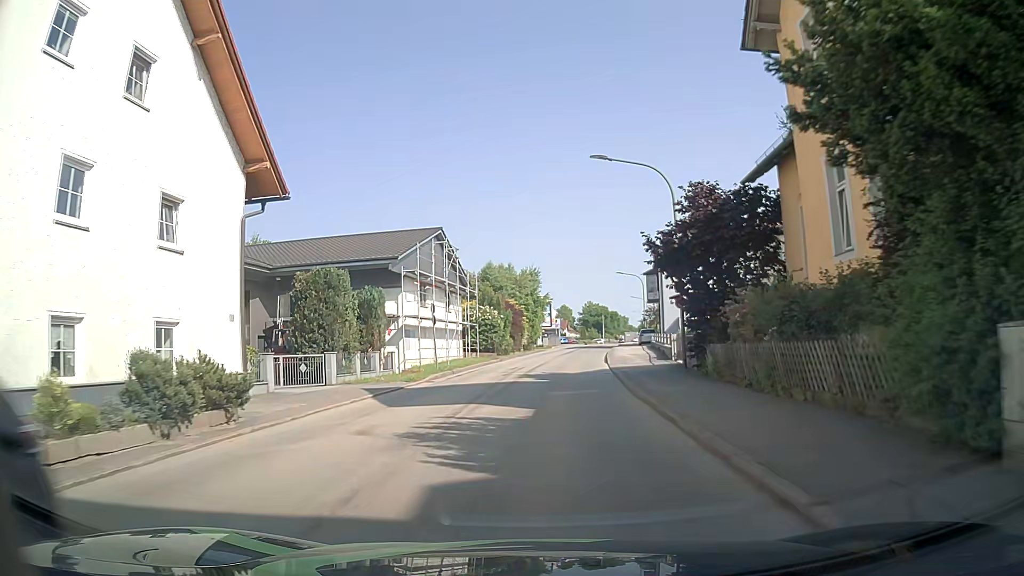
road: unclassified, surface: asphalt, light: Day
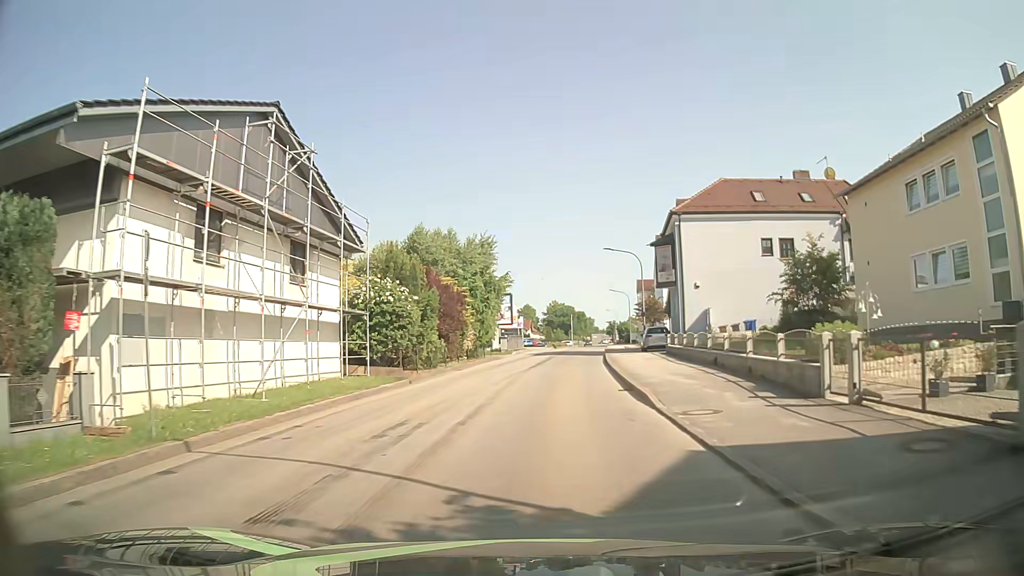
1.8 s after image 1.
(+0.5, +20.3) m; +3°
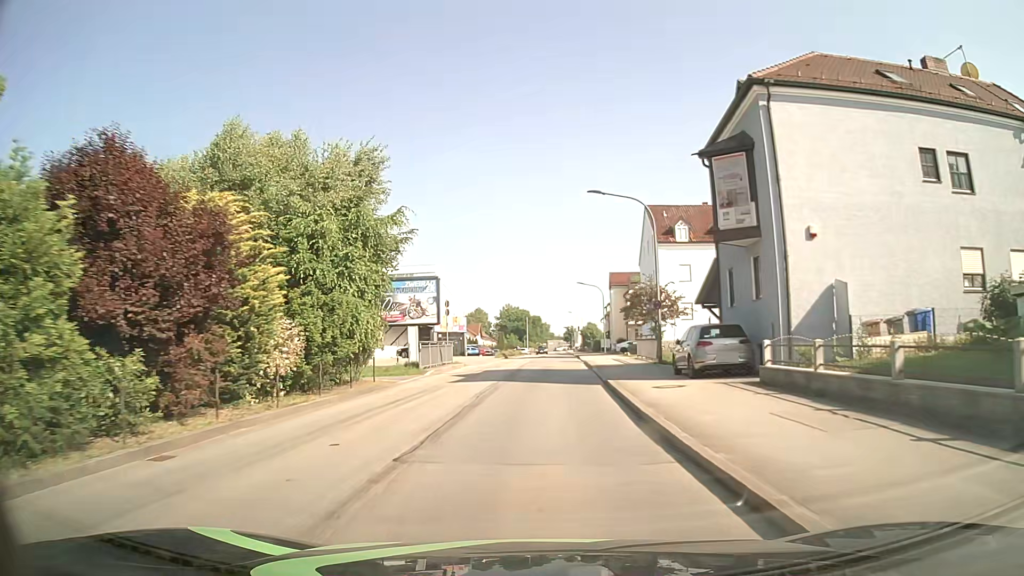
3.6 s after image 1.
(+0.8, +21.3) m; +3°
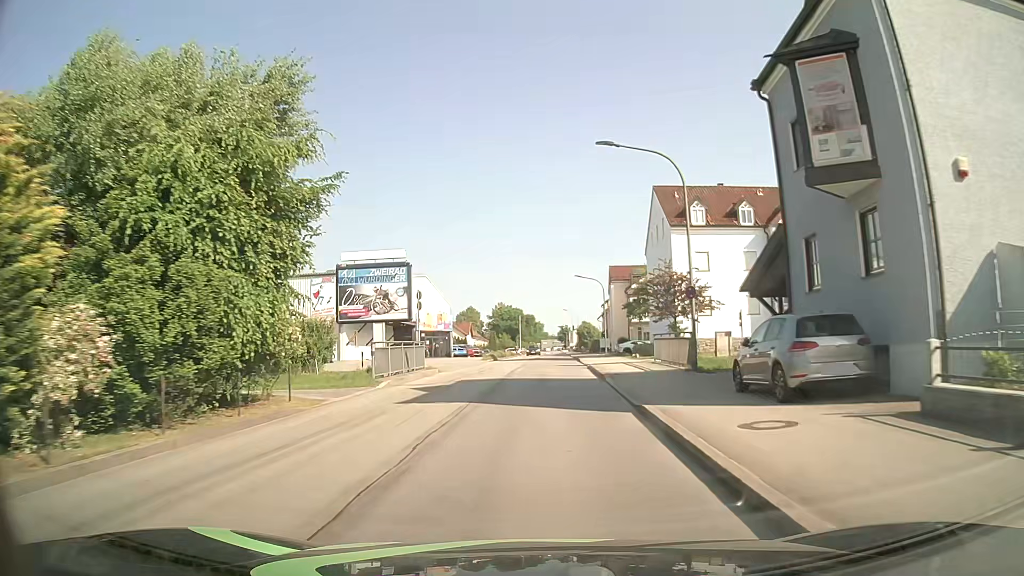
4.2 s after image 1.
(+0.1, +7.2) m; +1°
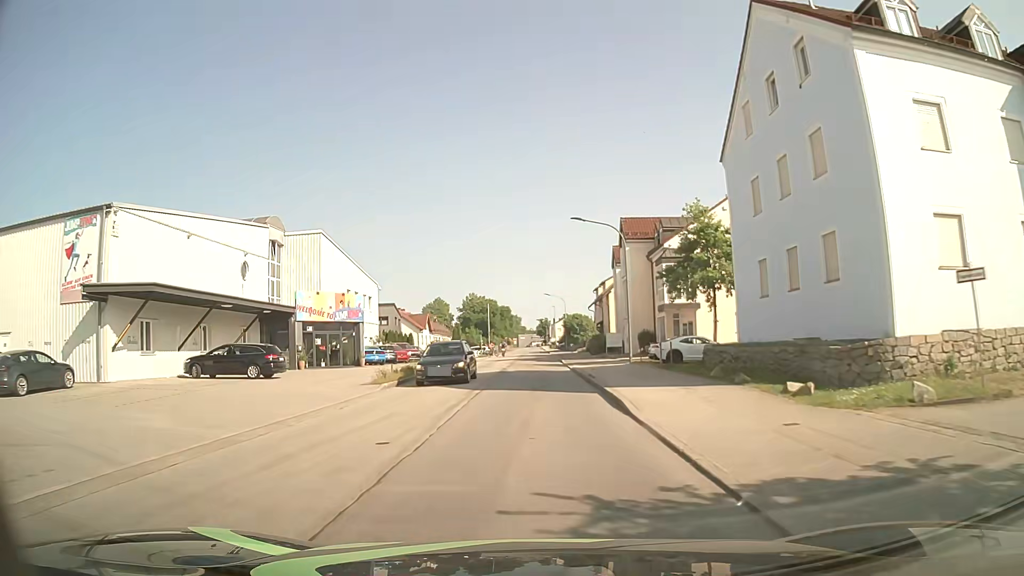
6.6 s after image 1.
(+0.5, +29.1) m; +2°
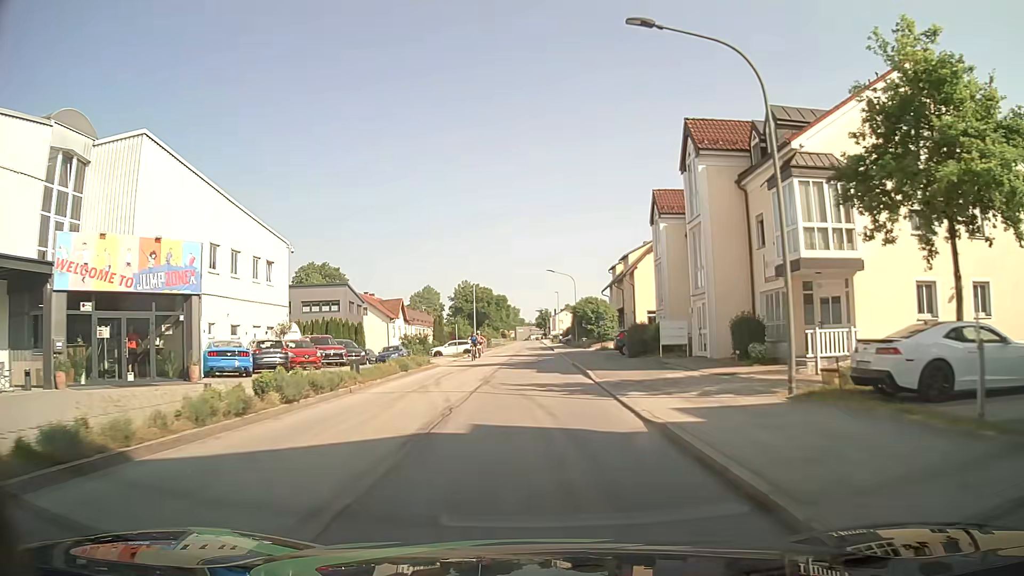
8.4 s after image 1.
(-0.1, +21.9) m; 0°
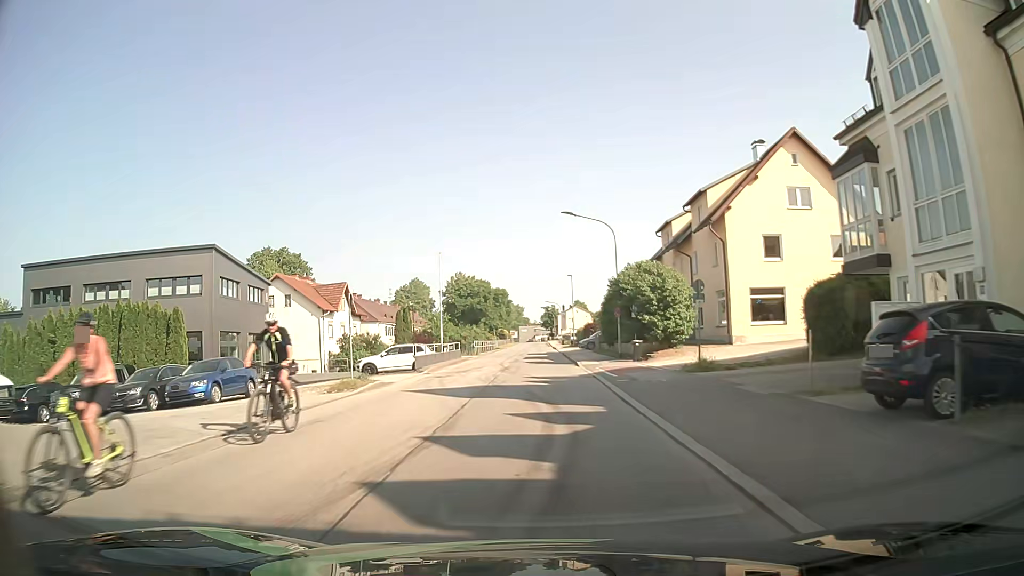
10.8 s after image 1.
(-0.1, +29.6) m; 0°
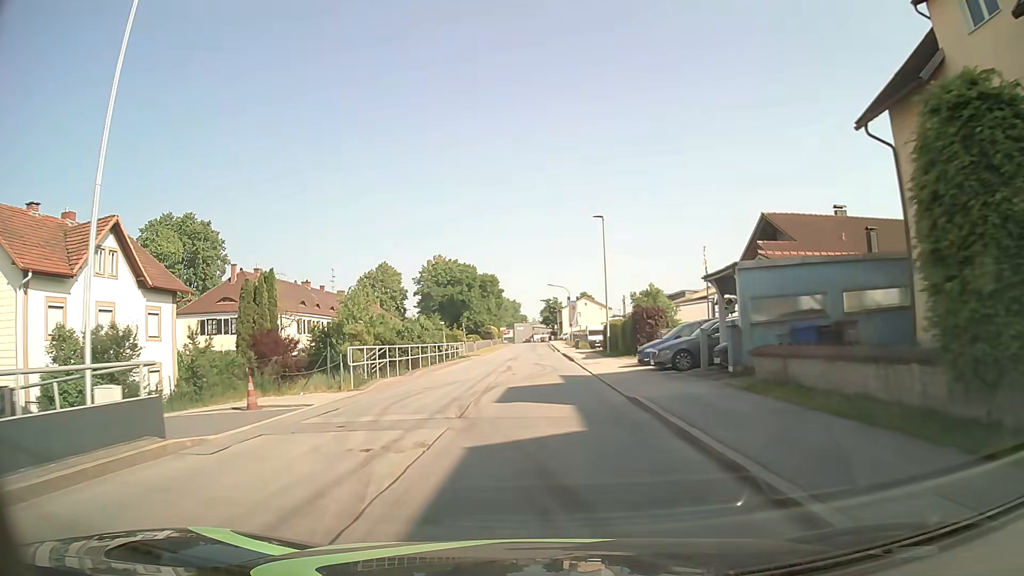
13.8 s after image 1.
(0.0, +37.5) m; 0°
(0, +10) (0, +20) (0, +30) (0, +40) (0, +50) (0, +60) (0, +70) (0, +80) (0, +90) (0, +100) m
